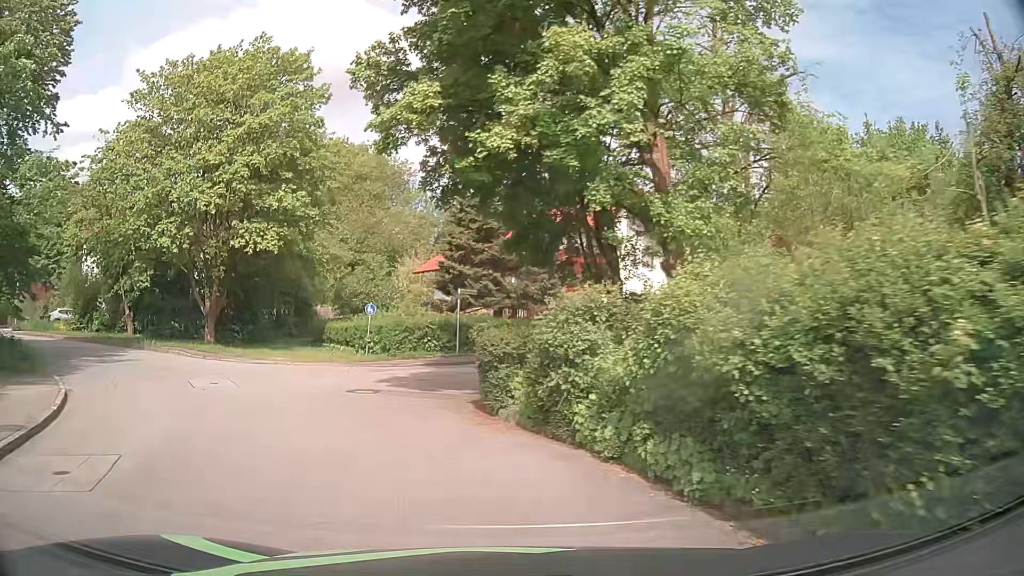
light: Day
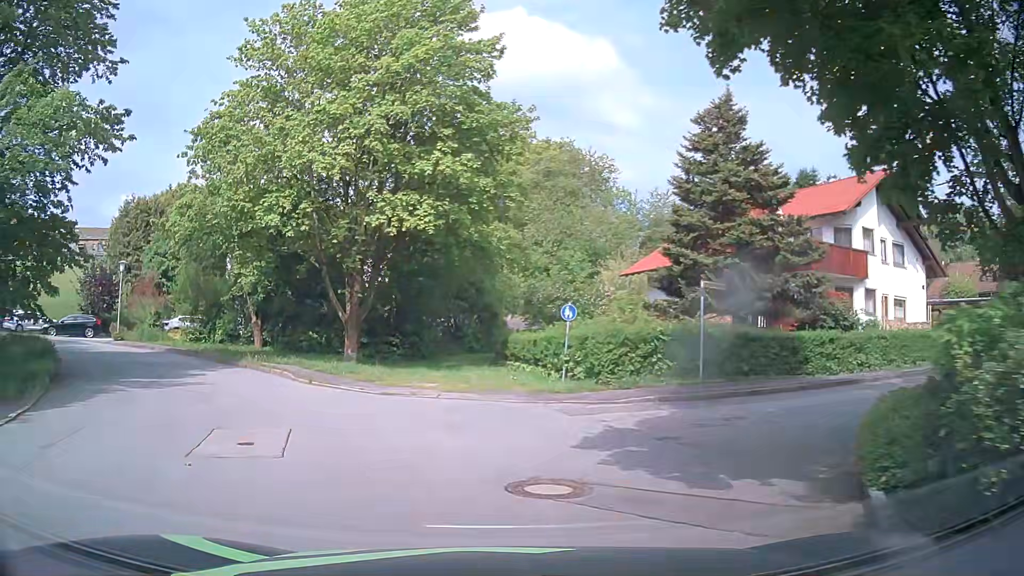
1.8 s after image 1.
(-1.3, +8.4) m; -18°
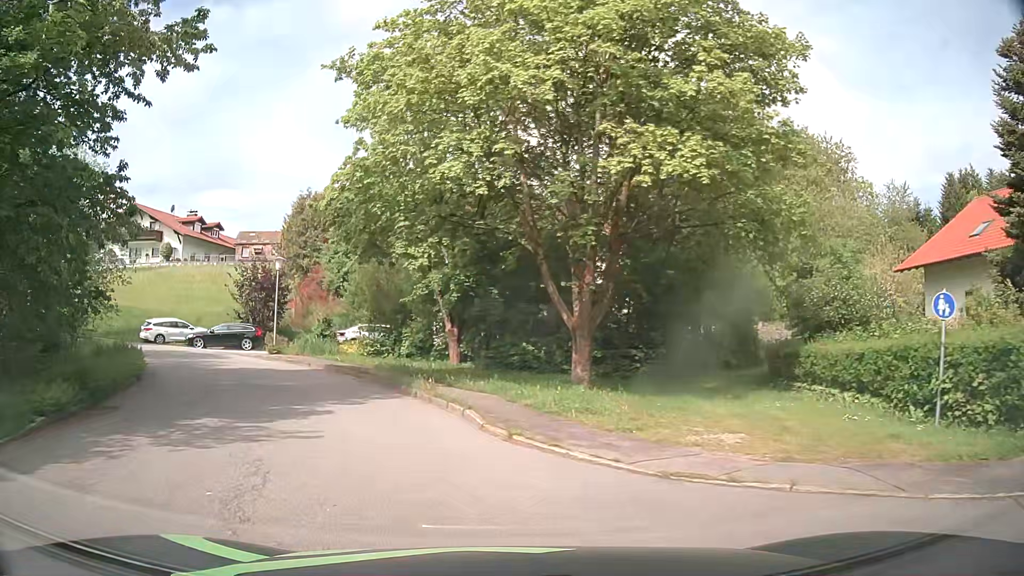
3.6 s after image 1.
(-1.4, +7.9) m; -19°
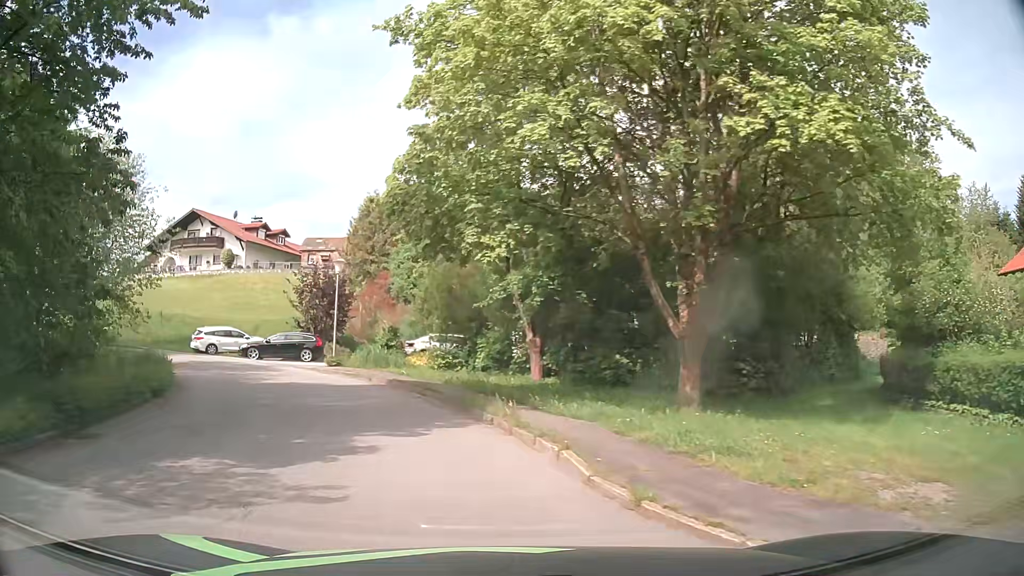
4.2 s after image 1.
(-0.2, +3.2) m; -7°
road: residential
(-1, +10) (-4, +19) (-10, +27) (-19, +32) (-29, +34) (-39, +35) (-49, +35) (-59, +38) (-68, +42) (-76, +48) m
